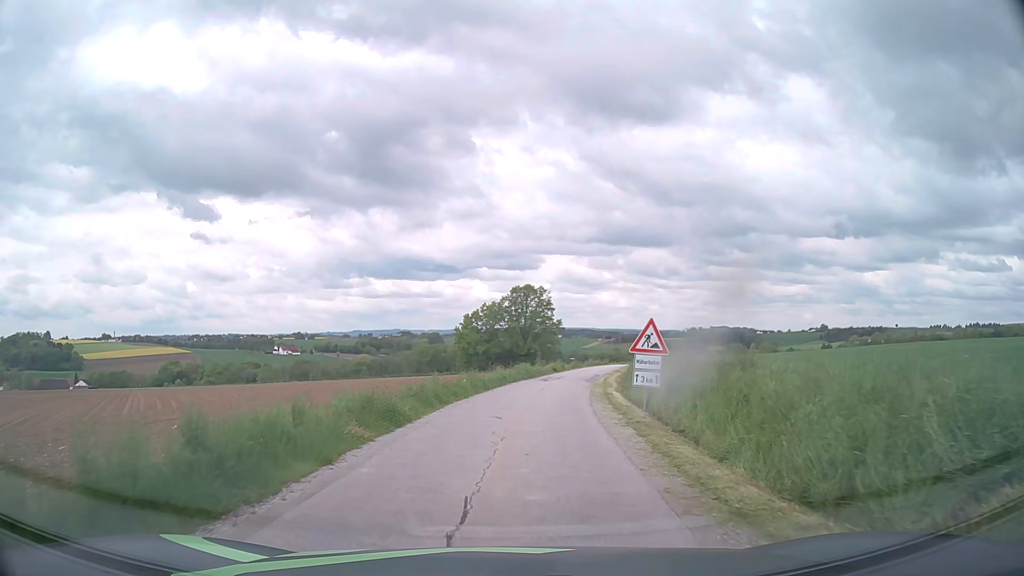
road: unclassified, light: Day
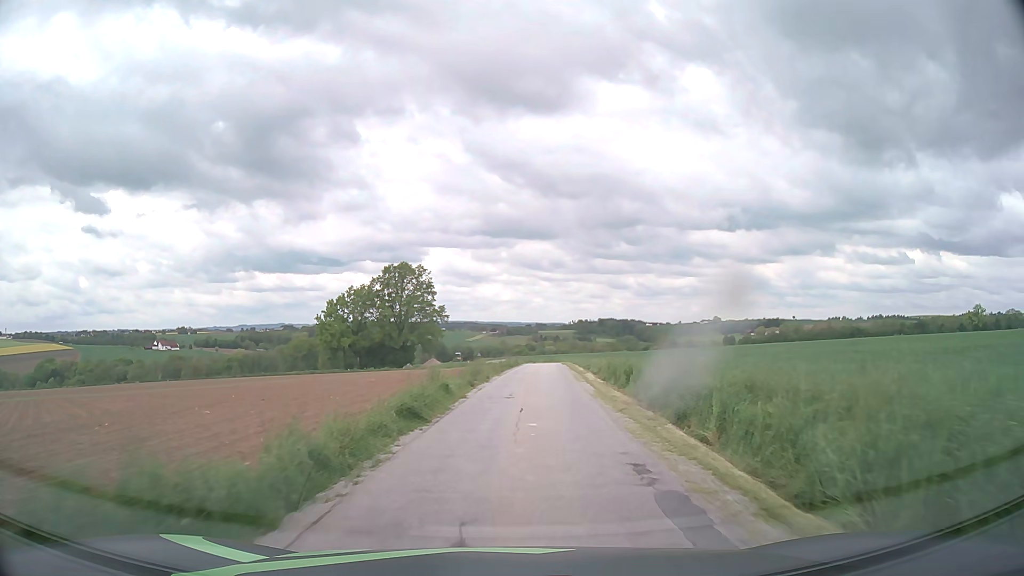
(+2.5, +34.5) m; +9°
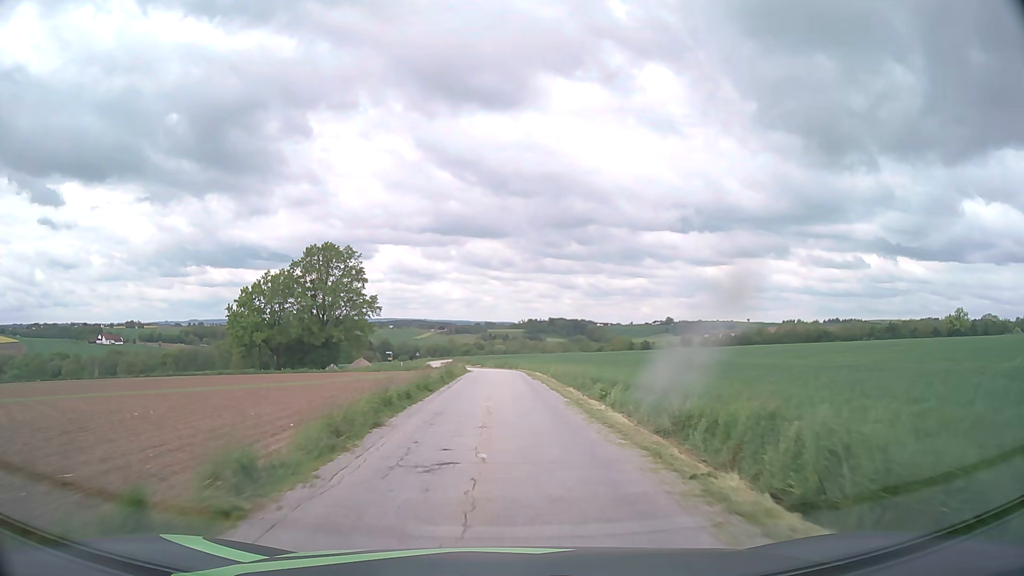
(+1.1, +25.2) m; +4°
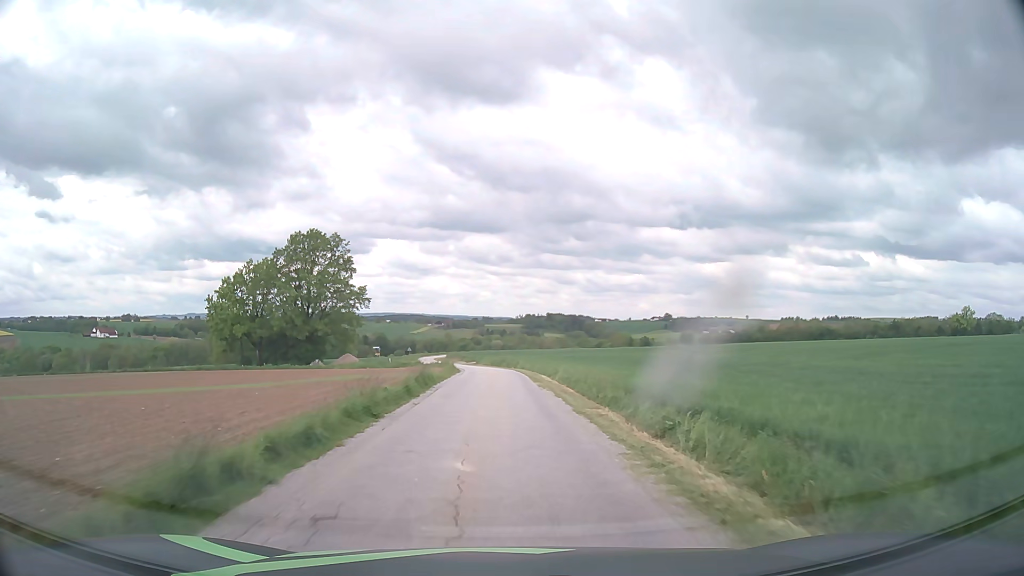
(0.0, +8.6) m; 0°
(0, +10) (0, +20) (0, +30) (-1, +40) (-1, +50) (-2, +60) (-4, +70) (-5, +80) (-7, +90) (-9, +99) m
